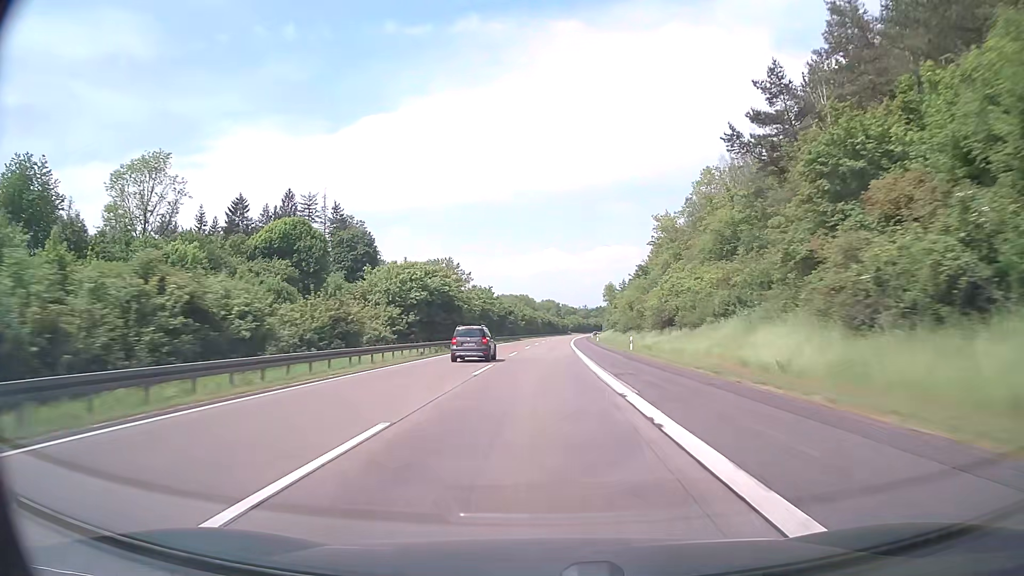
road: motorway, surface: asphalt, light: Day
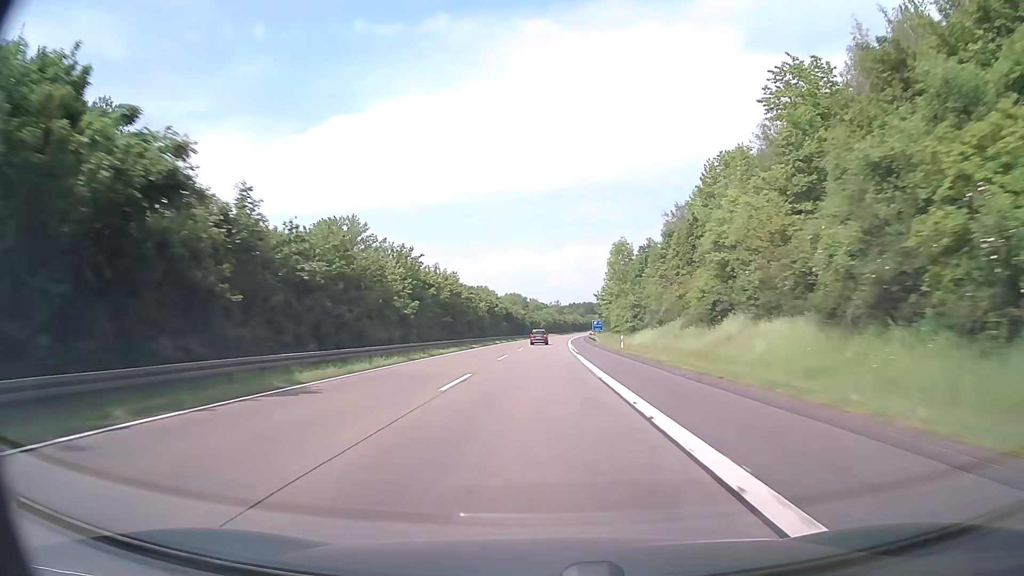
(+2.3, +95.1) m; +3°
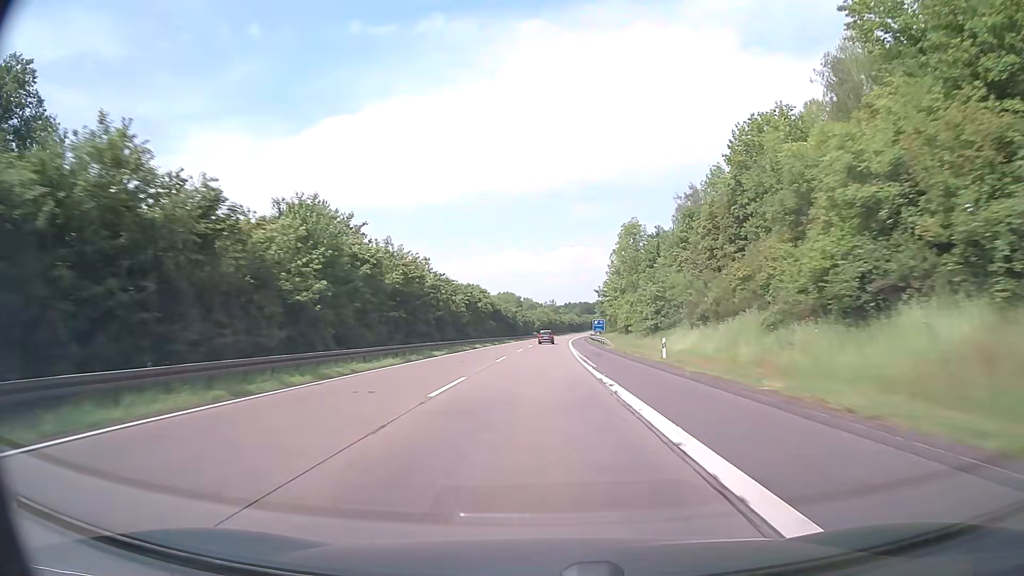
(+0.1, +19.0) m; 0°
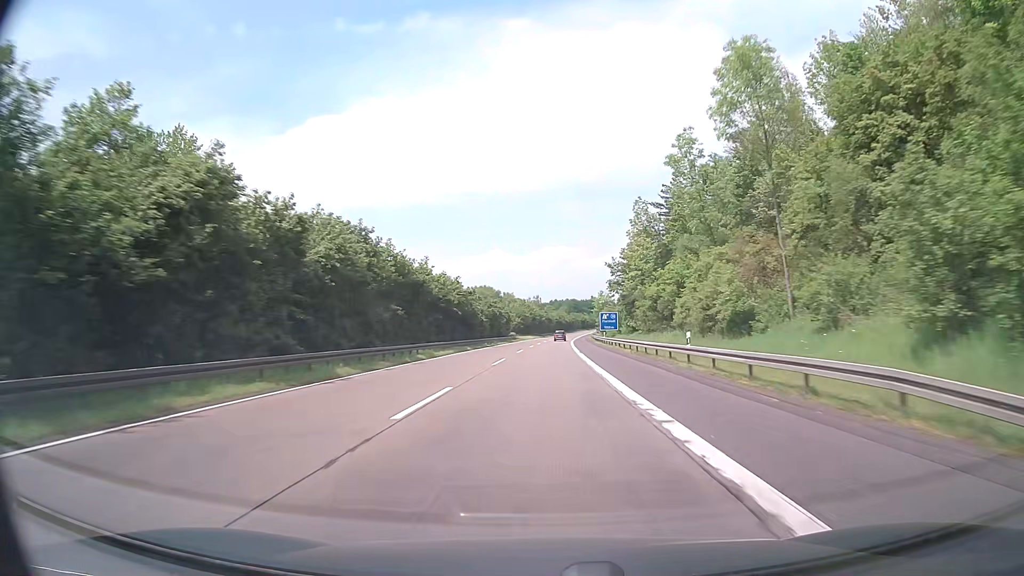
(+0.7, +57.0) m; +1°
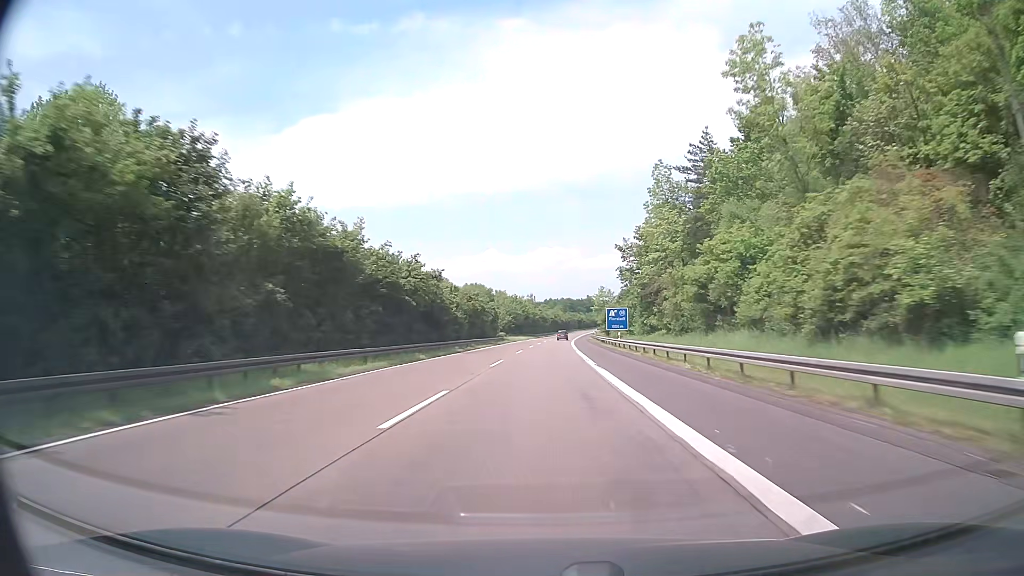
(+0.1, +19.0) m; +1°
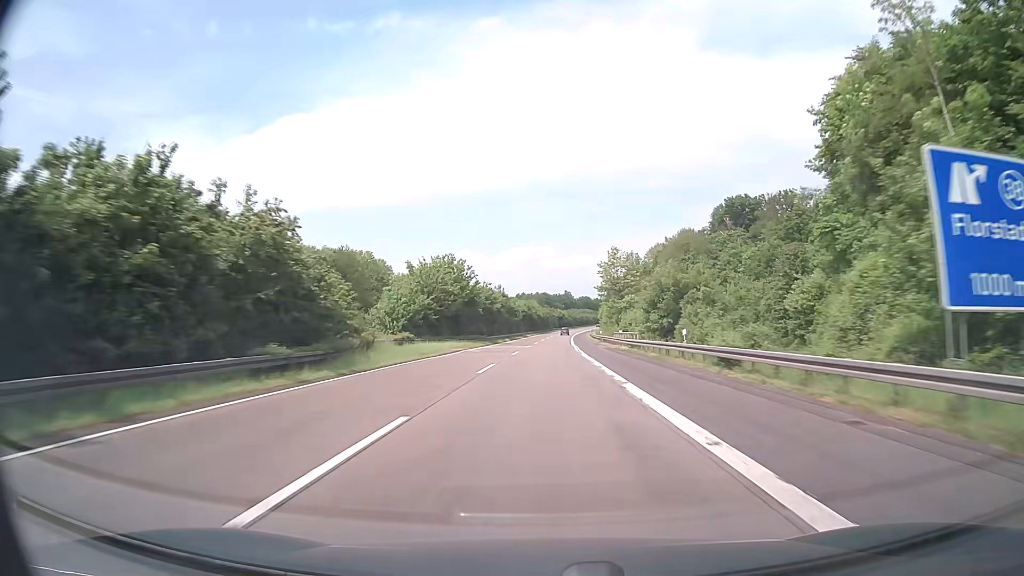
(+1.2, +76.2) m; +2°
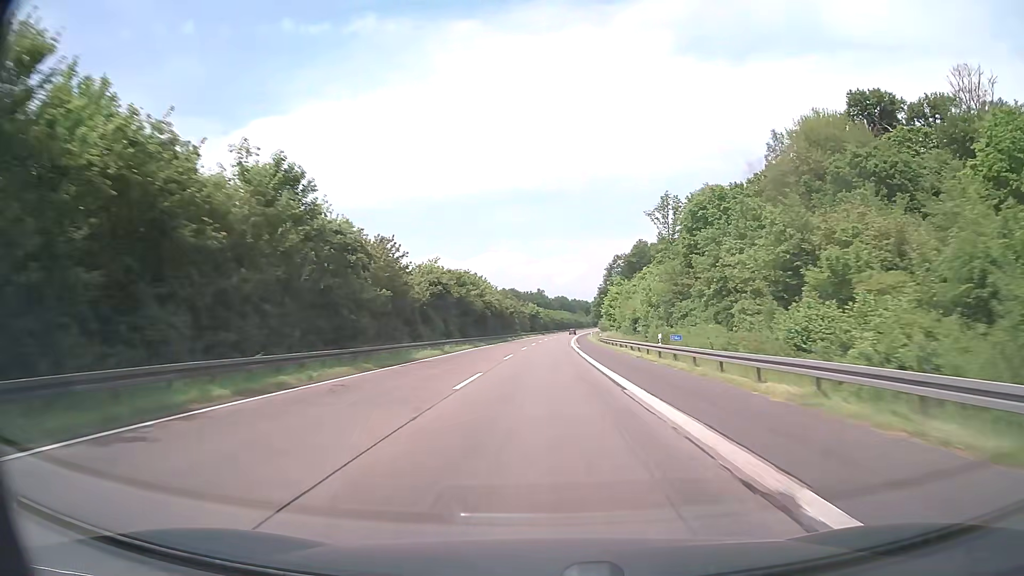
(+2.2, +95.2) m; +2°
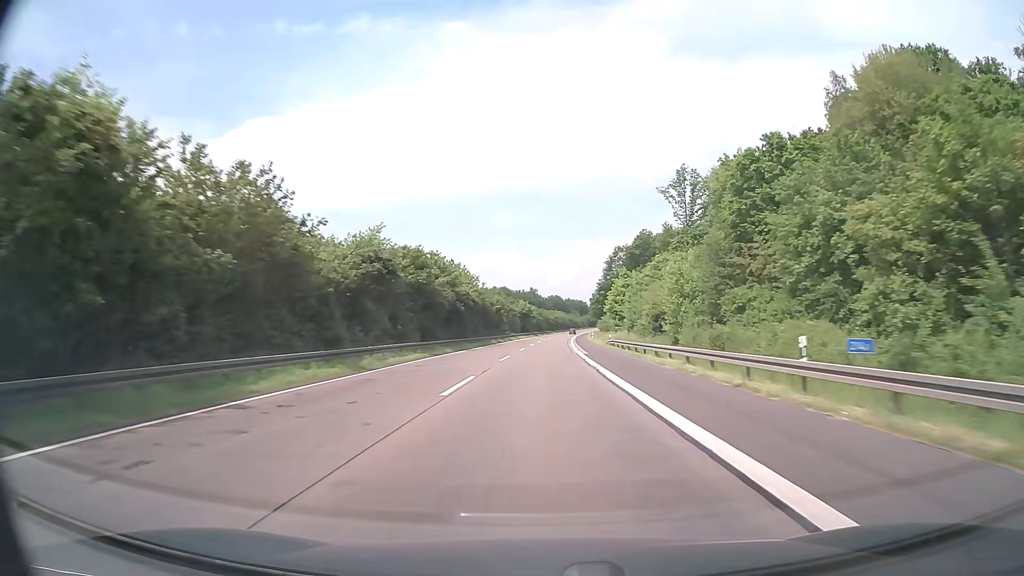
(+0.2, +19.0) m; +1°
(0, +10) (0, +20) (0, +30) (0, +40) (+1, +50) (+1, +60) (+1, +70) (+1, +80) (+2, +90) (+2, +100) m
